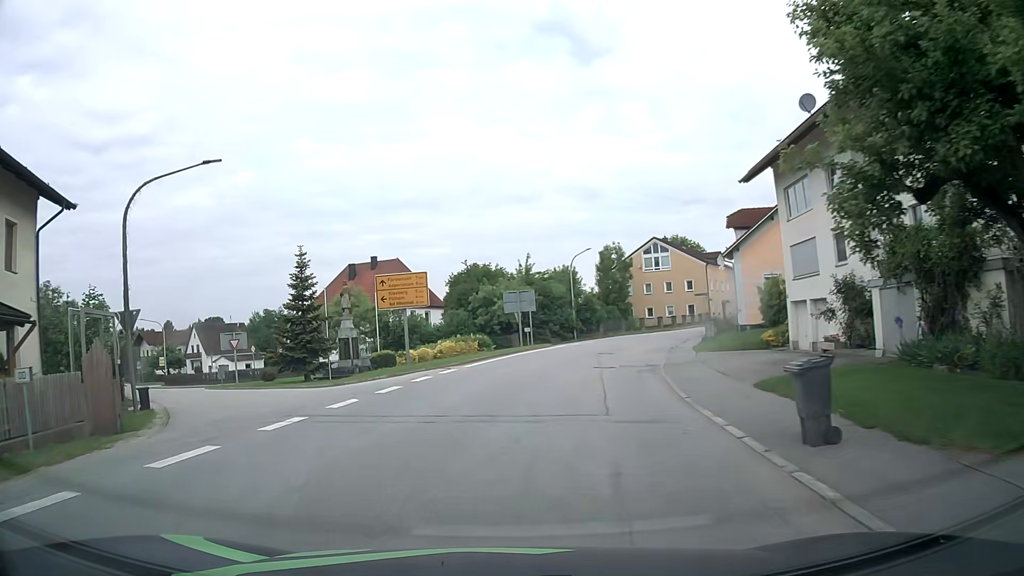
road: secondary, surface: asphalt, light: Day
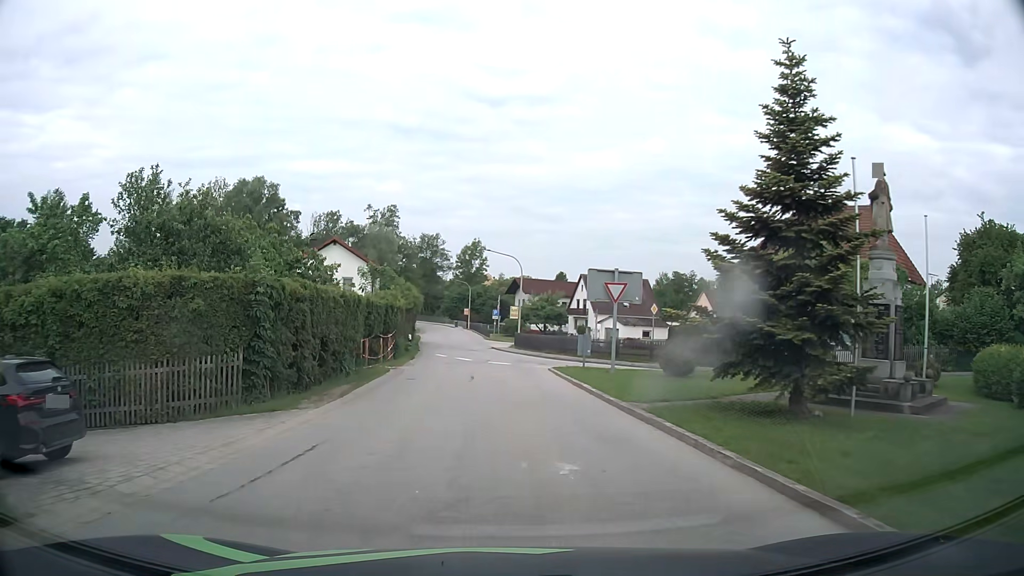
(-7.3, +21.9) m; -34°
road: tertiary
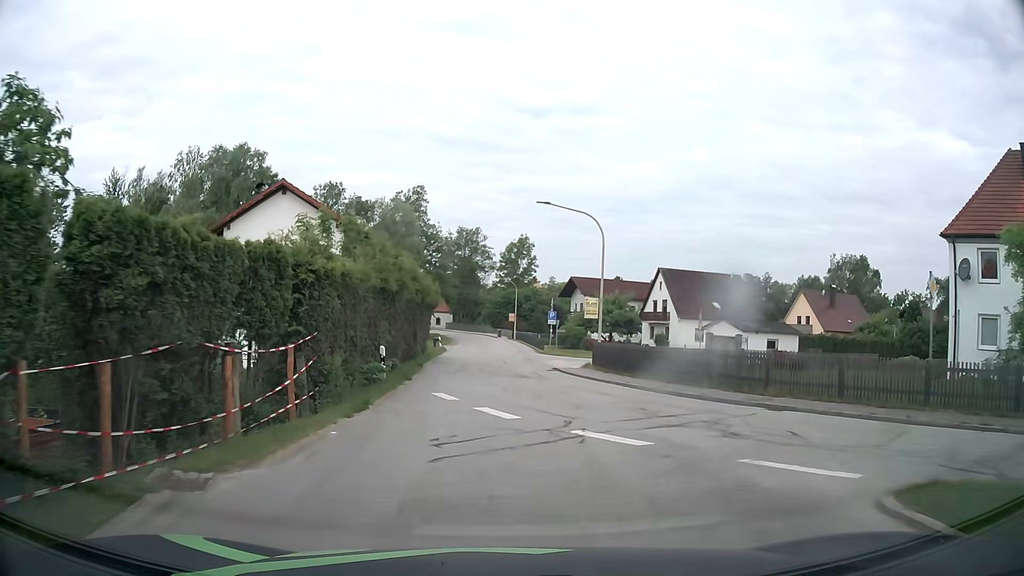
(-1.2, +20.9) m; -5°
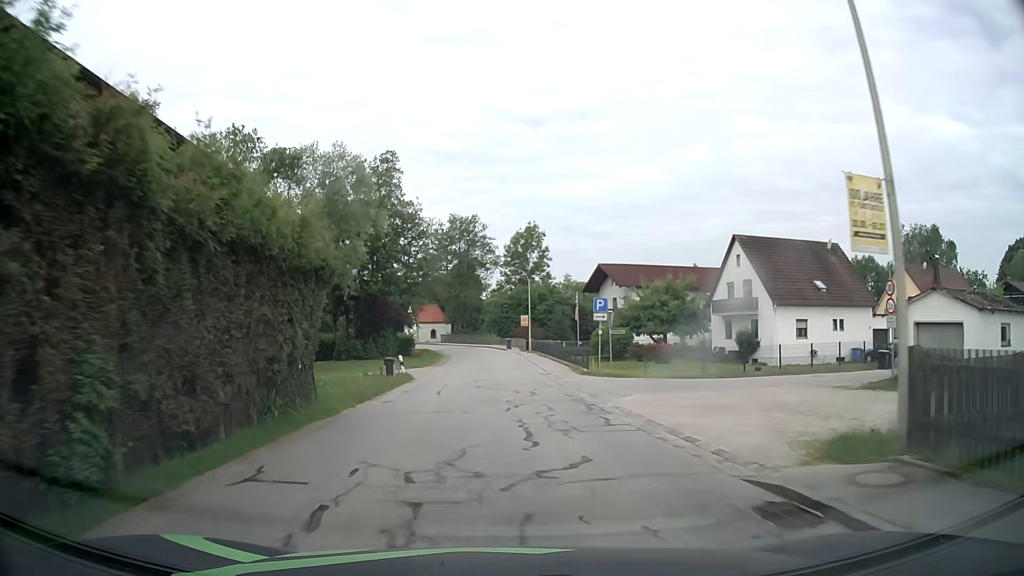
(0.0, +23.2) m; -1°
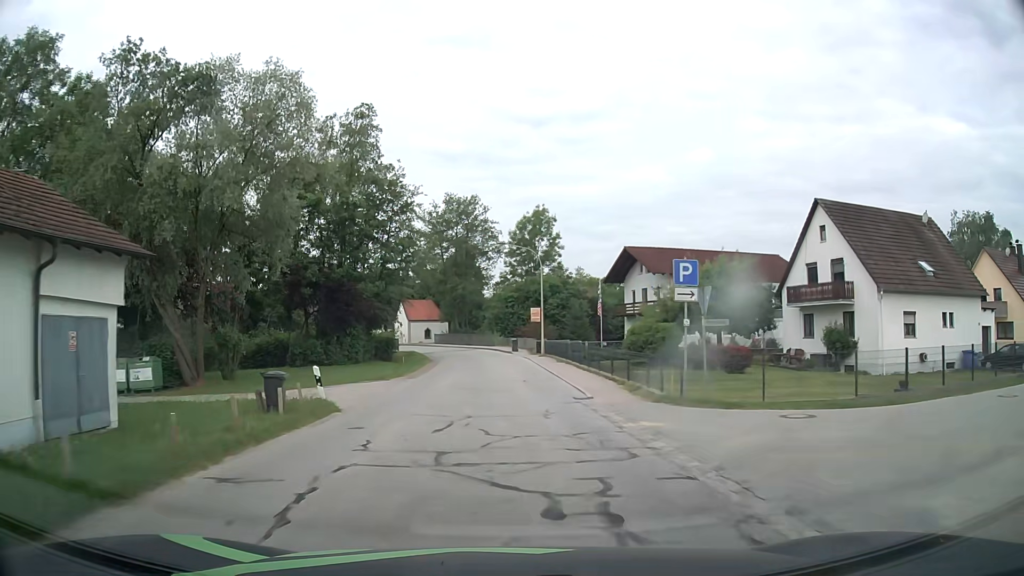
(0.0, +13.6) m; 0°
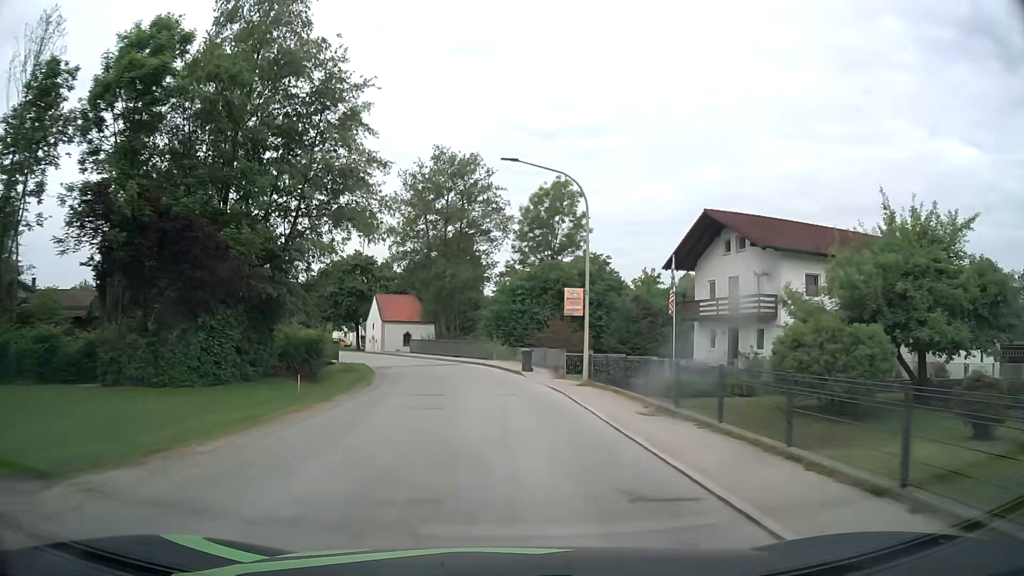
(-0.2, +22.3) m; -1°
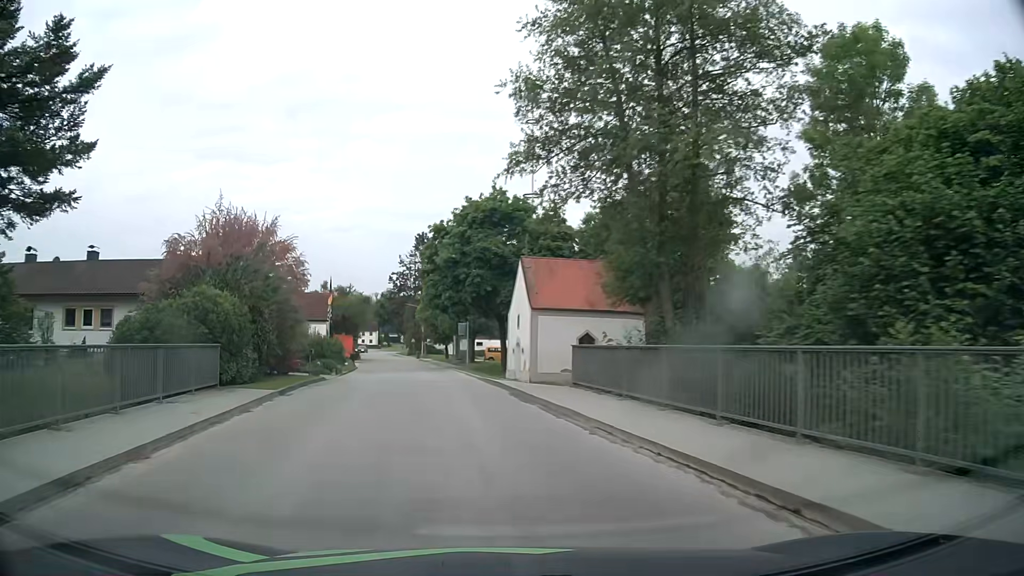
(-3.0, +35.8) m; -17°
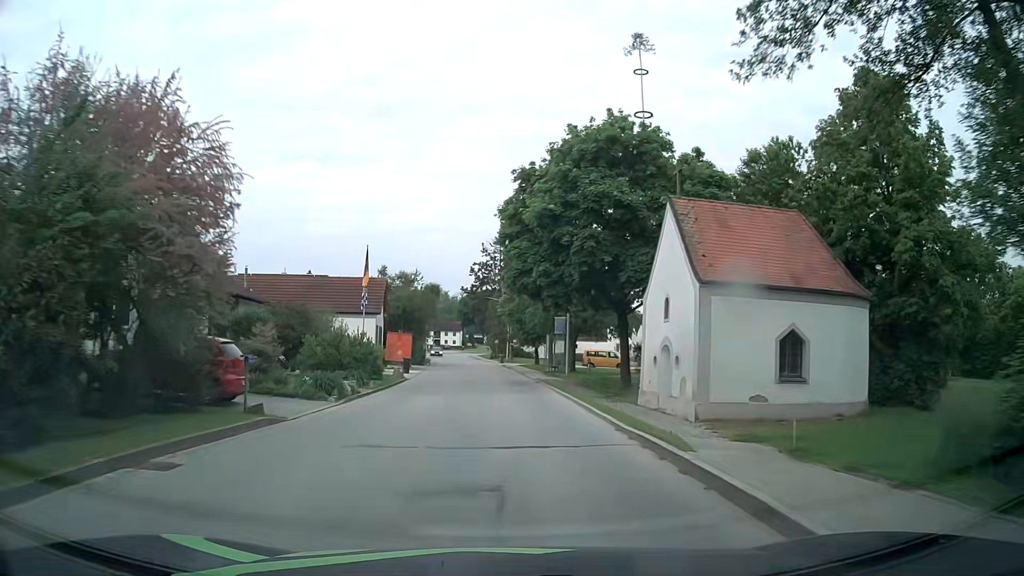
(-1.4, +14.9) m; -8°
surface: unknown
(0, +10) (0, +20) (-1, +30) (-1, +40) (-2, +50) (-2, +60) (-4, +70) (-5, +80) (-6, +90) (-7, +100) m
